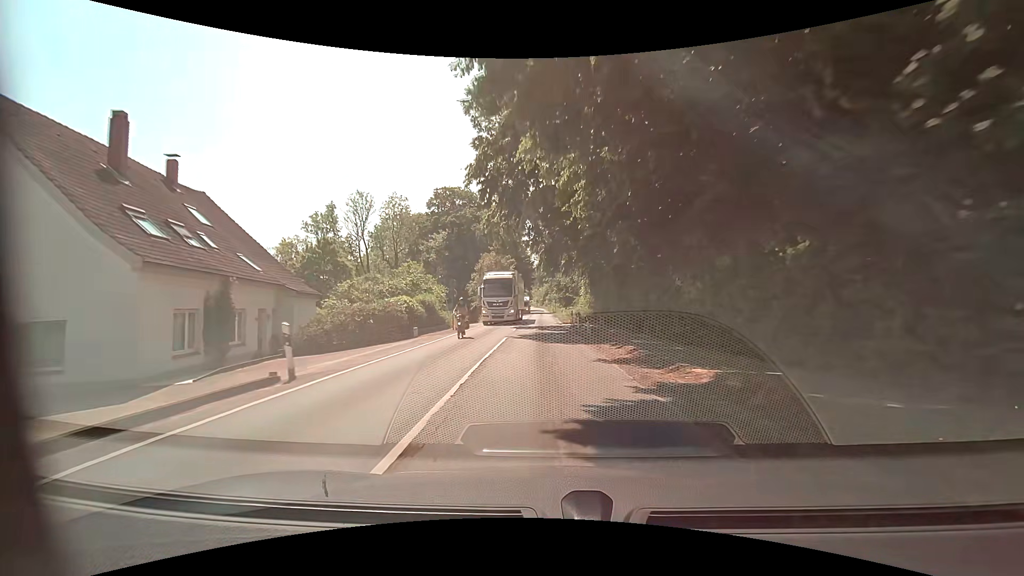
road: secondary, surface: asphalt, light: Day
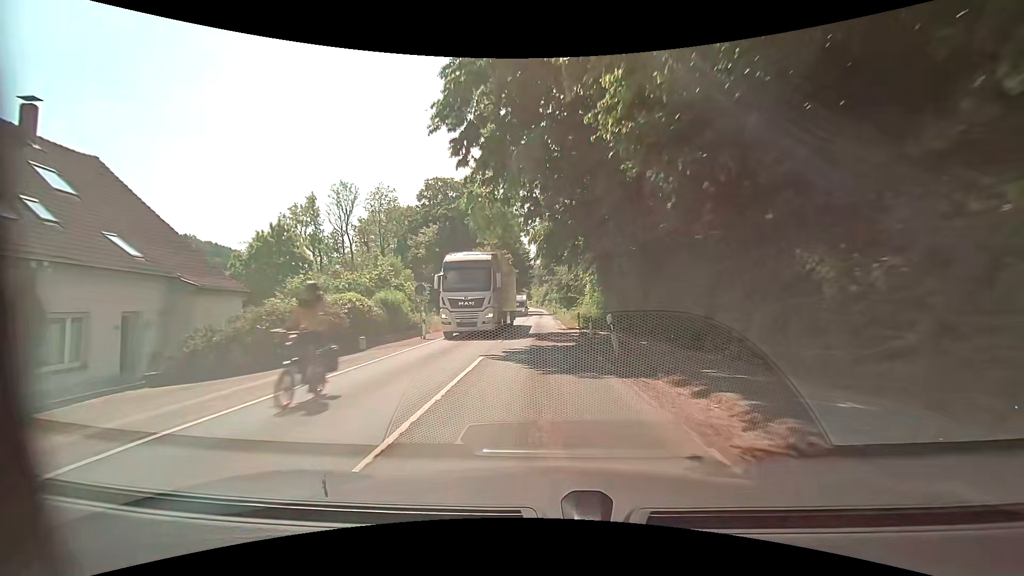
(-0.1, +8.1) m; 0°
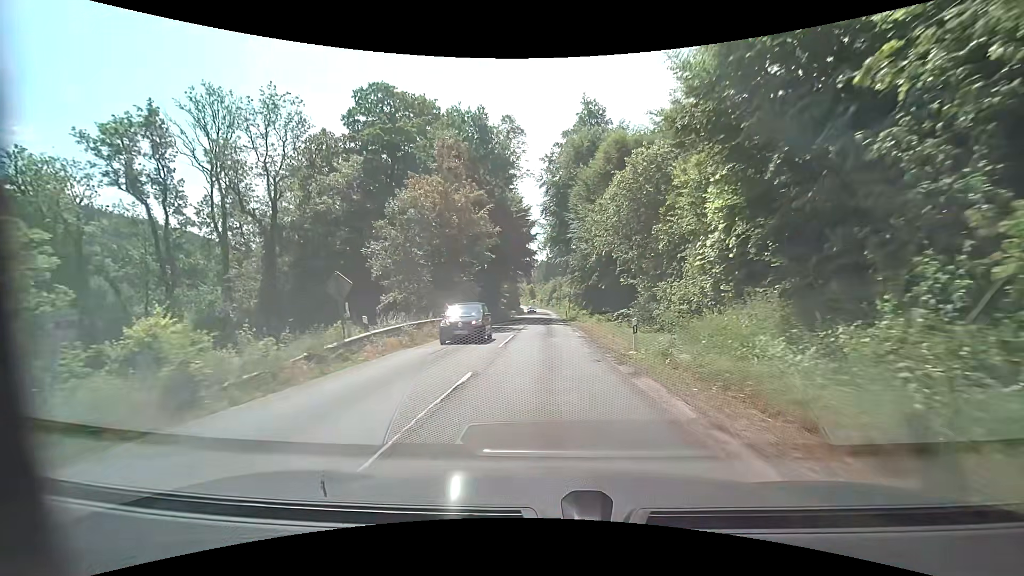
(-0.7, +39.0) m; -1°
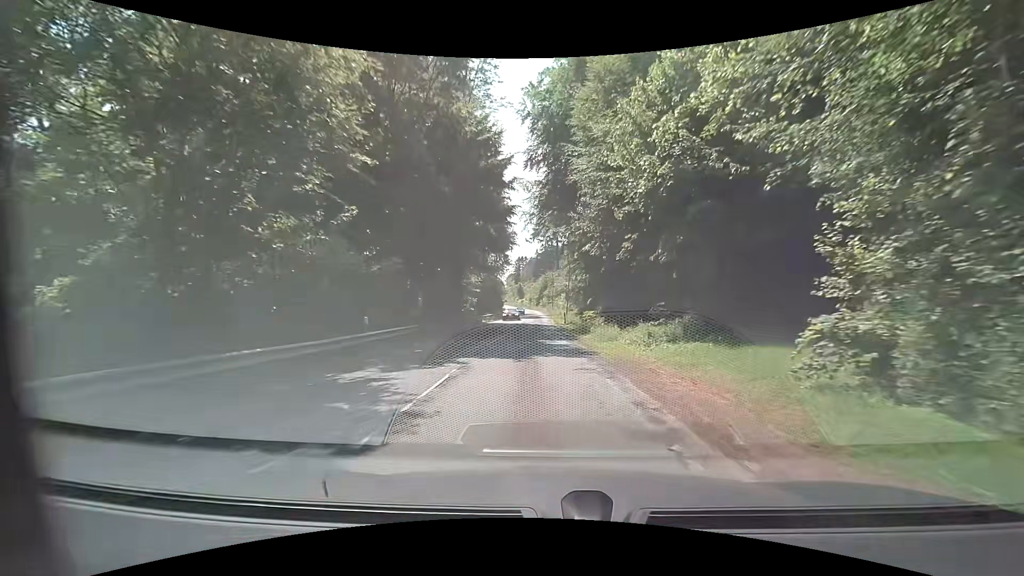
(+0.4, +22.8) m; +2°
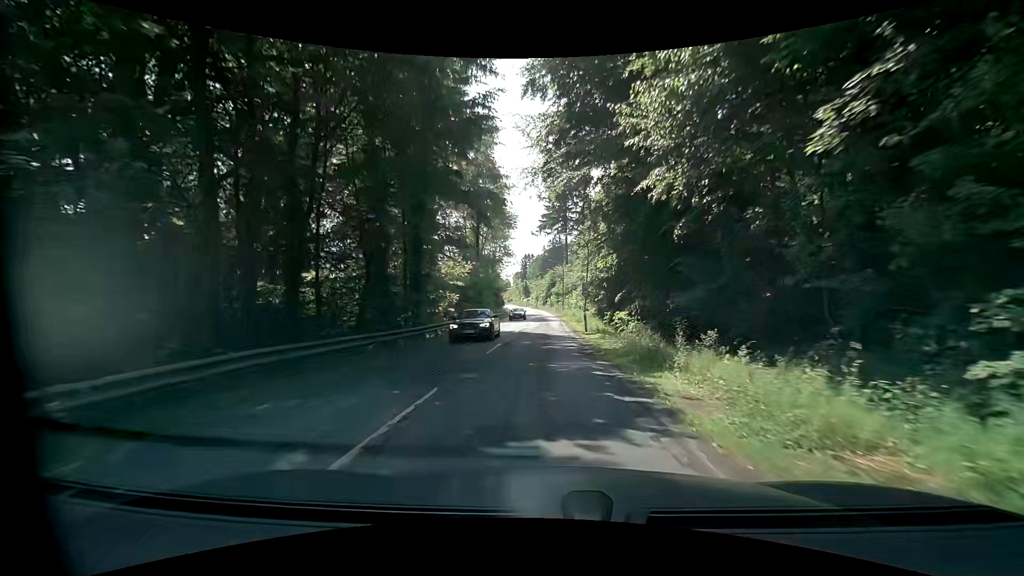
(-0.2, +15.1) m; -1°
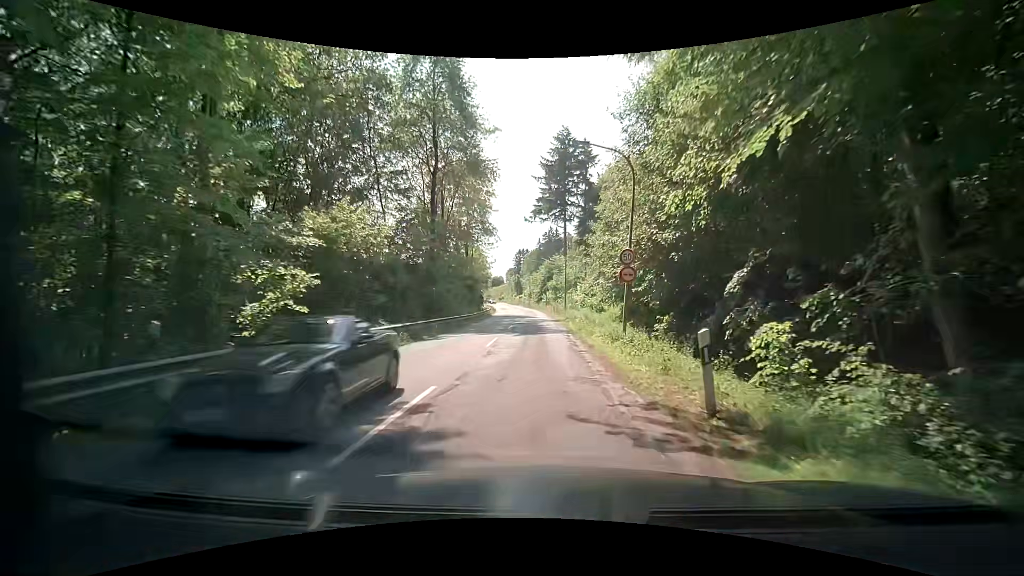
(-0.1, +22.3) m; -1°
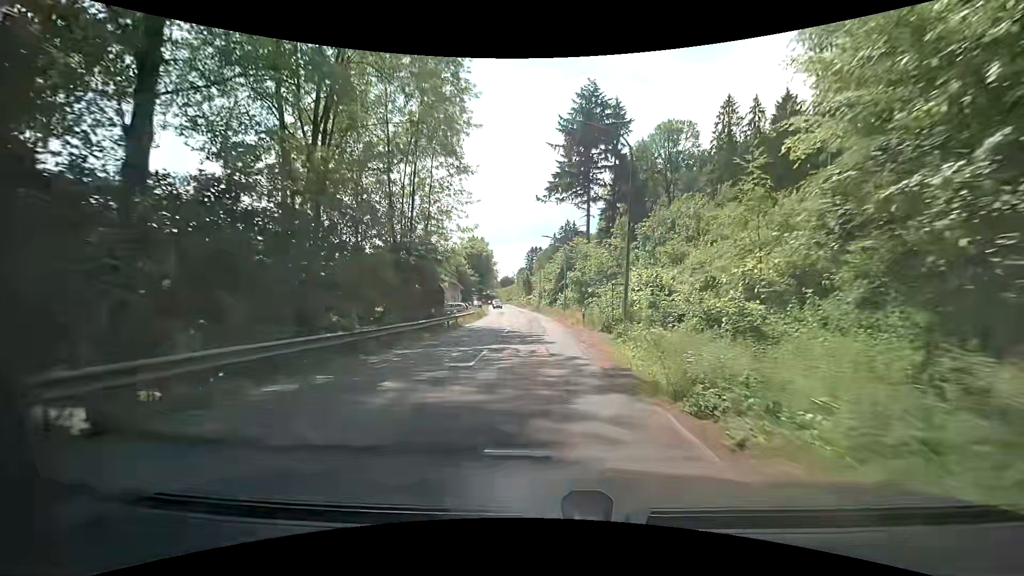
(0.0, +29.0) m; 0°
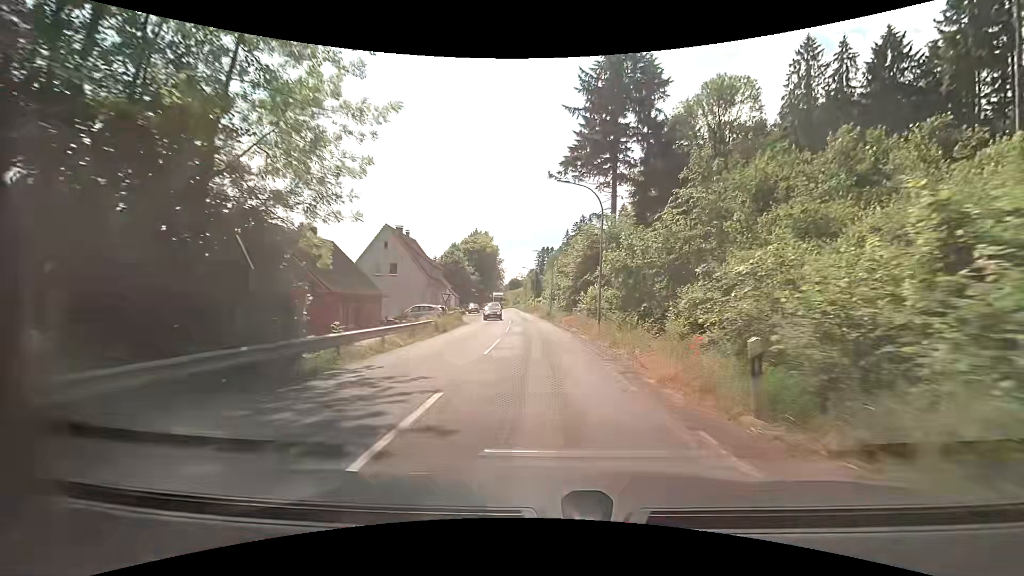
(-0.3, +21.3) m; 0°
